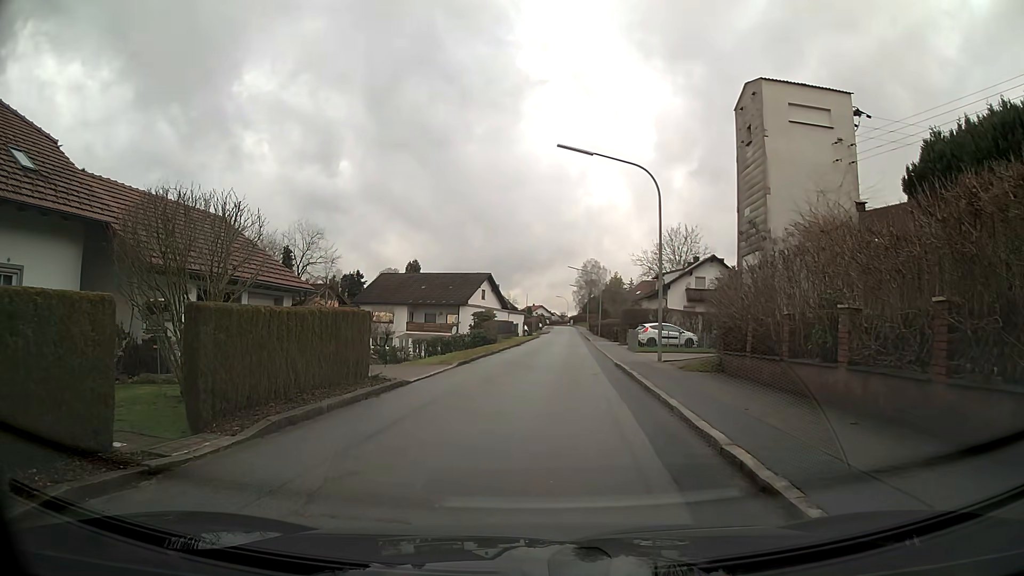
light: Day
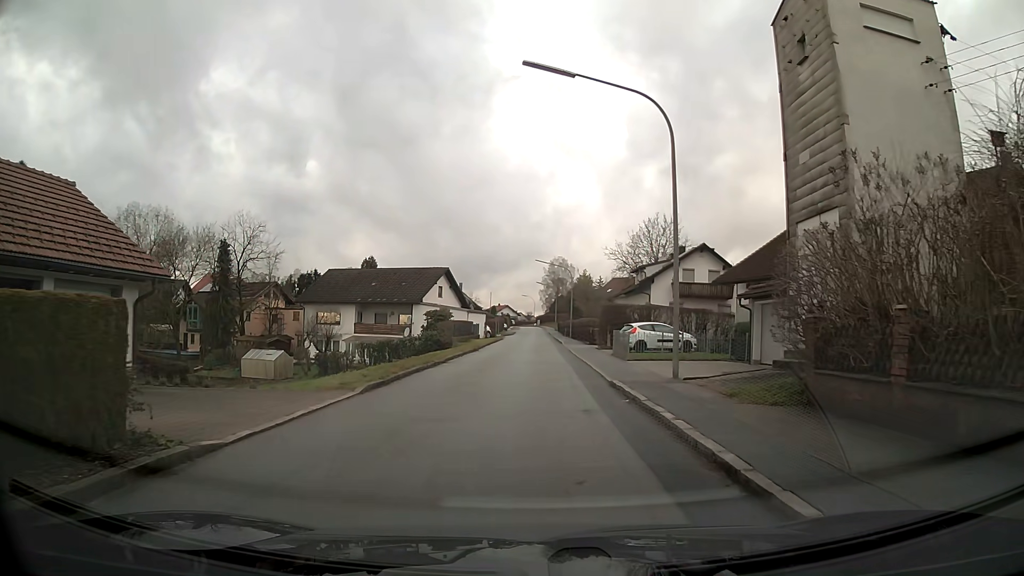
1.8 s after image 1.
(+0.2, +8.3) m; +2°
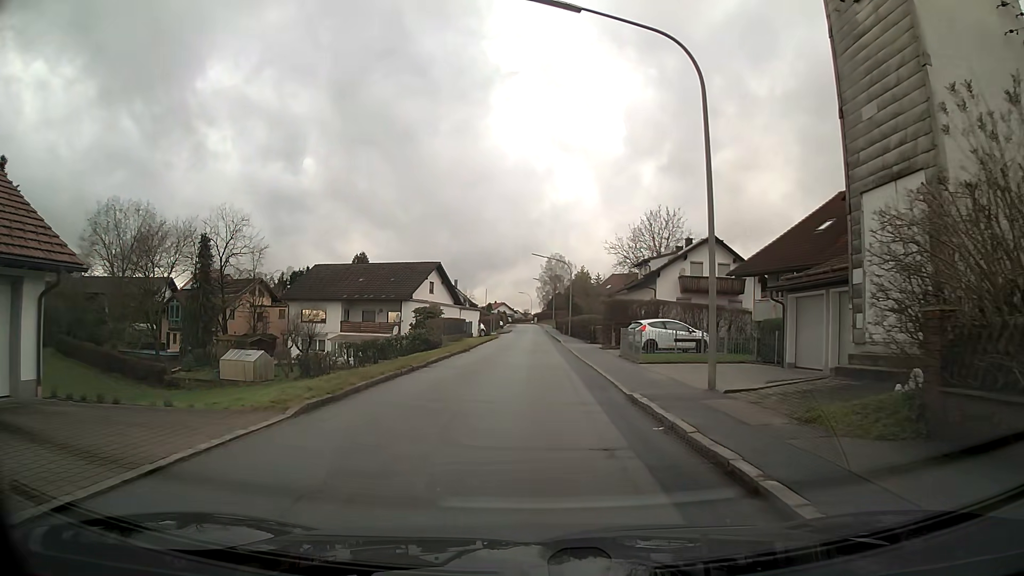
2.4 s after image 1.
(0.0, +3.7) m; 0°
(0, +10) (0, +20) (0, +30) (0, +40) (0, +50) (0, +60) (0, +70) (0, +80) (0, +90) (0, +100) m
